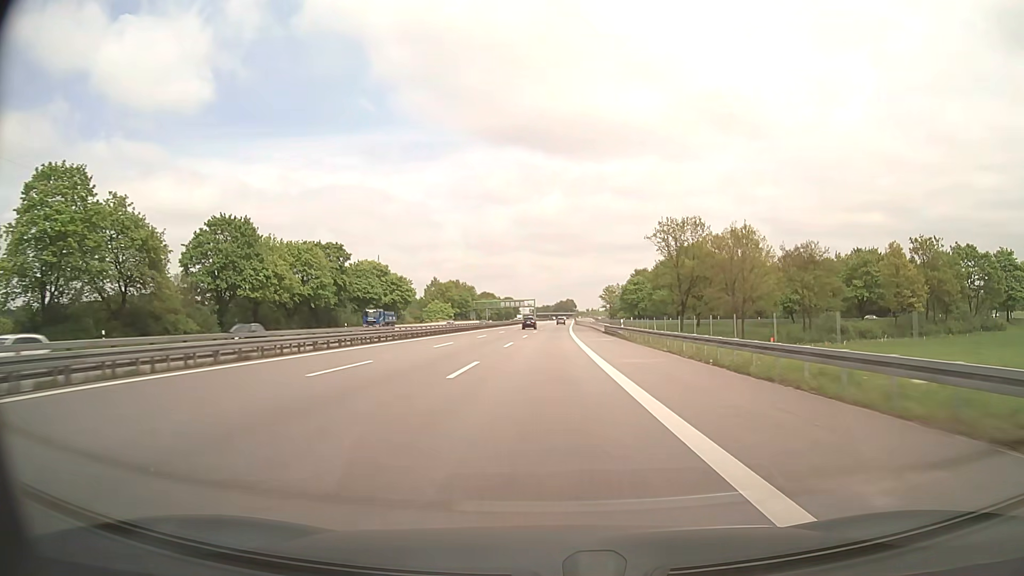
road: motorway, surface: asphalt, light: Day
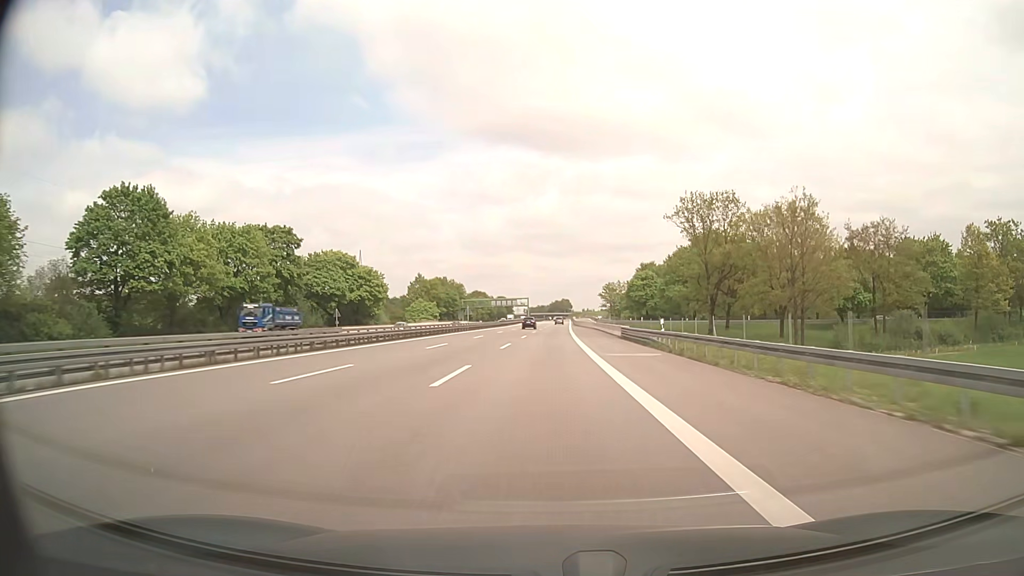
(0.0, +20.3) m; 0°
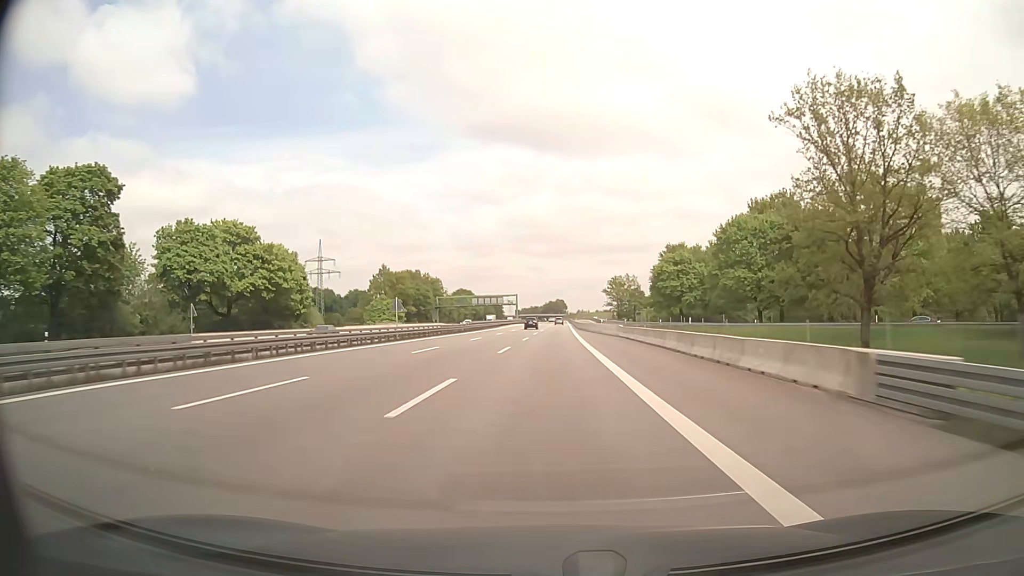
(+0.3, +40.6) m; +1°
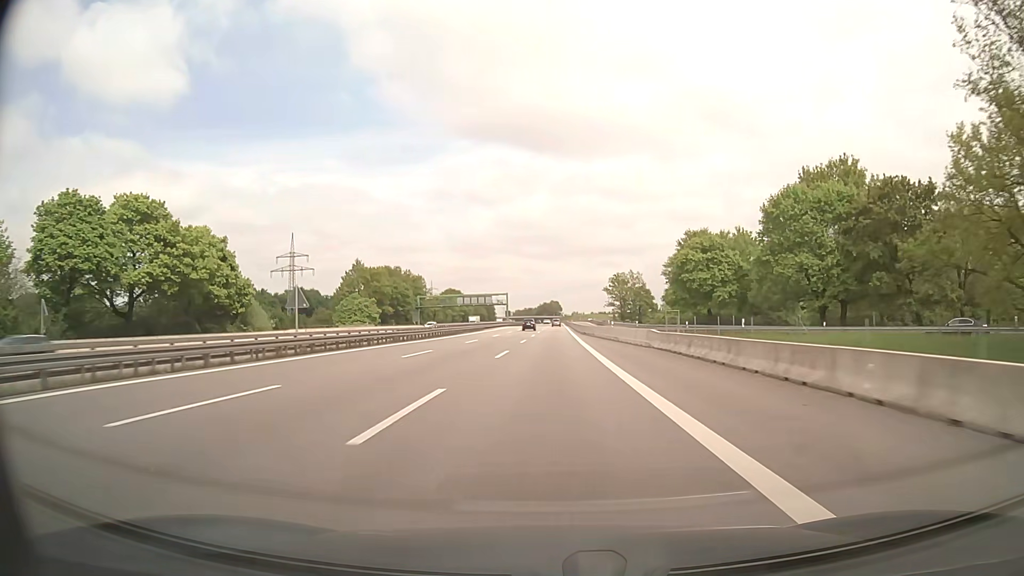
(0.0, +20.3) m; 0°
(0, +10) (0, +20) (0, +30) (0, +40) (0, +50) (0, +60) (+1, +70) (+1, +80) (+1, +90) (+1, +100) m
